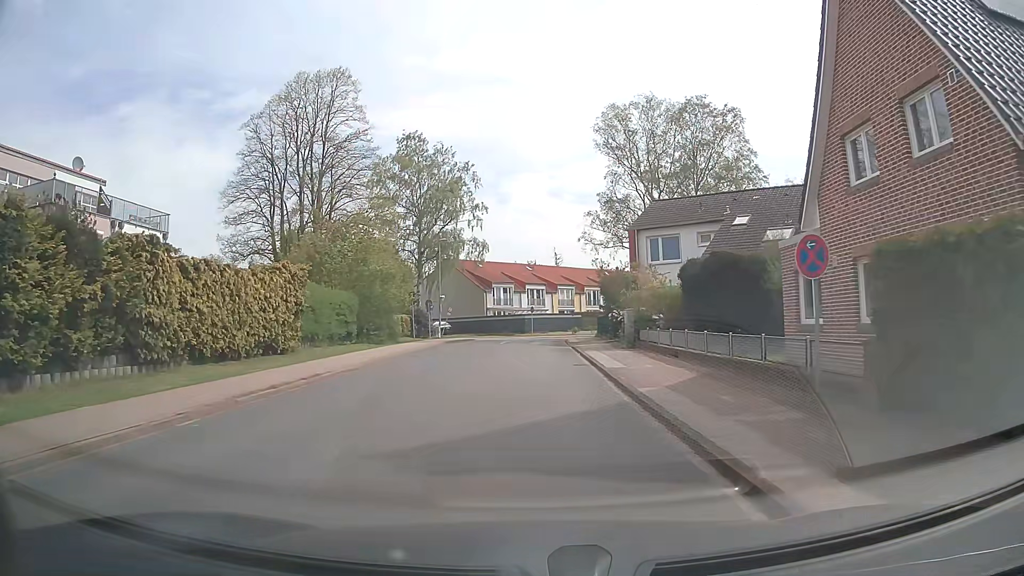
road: unclassified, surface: asphalt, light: Day
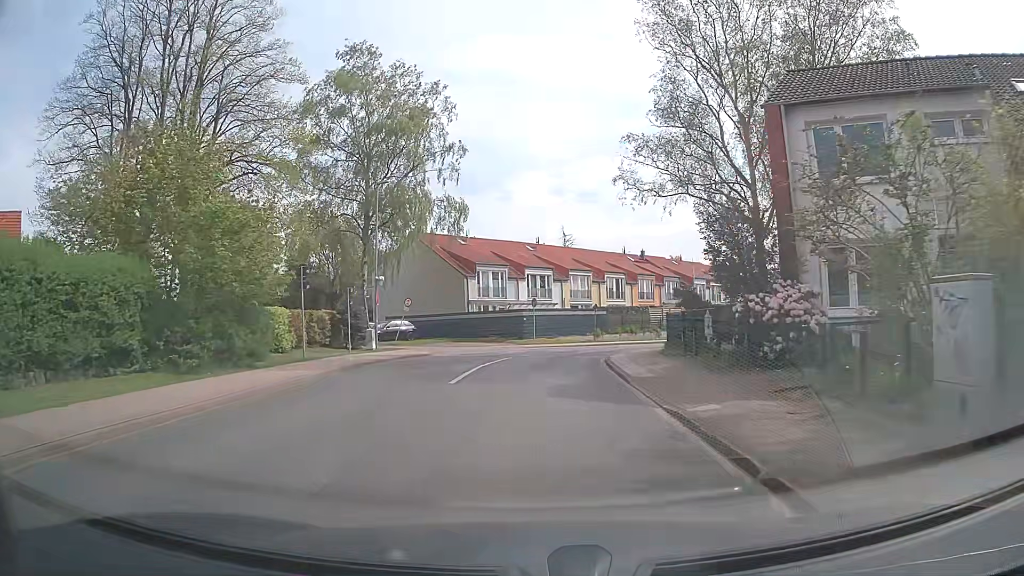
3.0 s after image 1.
(-0.2, +22.4) m; 0°
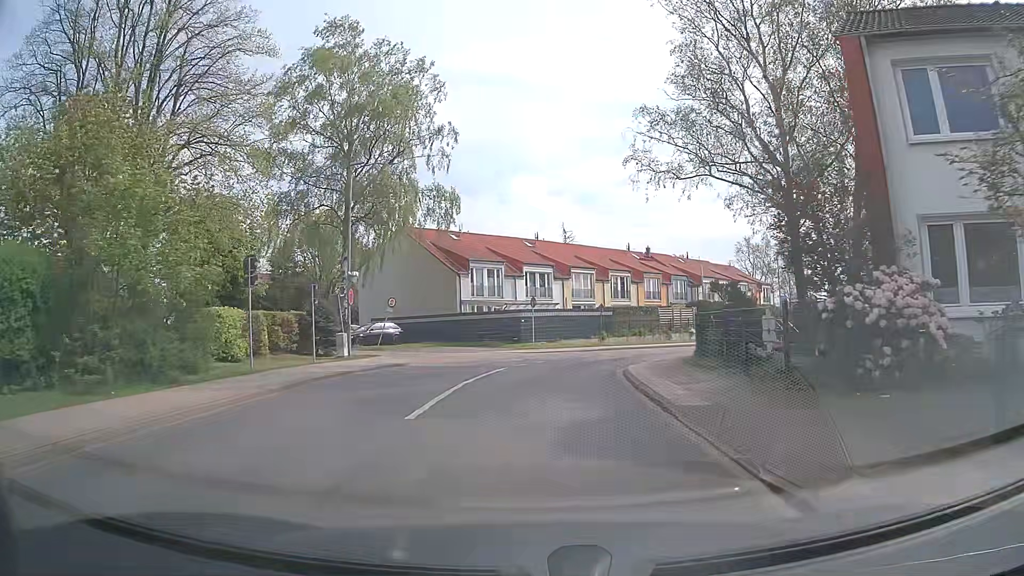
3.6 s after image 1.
(0.0, +4.5) m; 0°
(0, +10) (+1, +20) (+5, +29) (+11, +37) (+18, +44) (+25, +51) (+31, +59) (+38, +67) (+44, +75) (+51, +81) m
